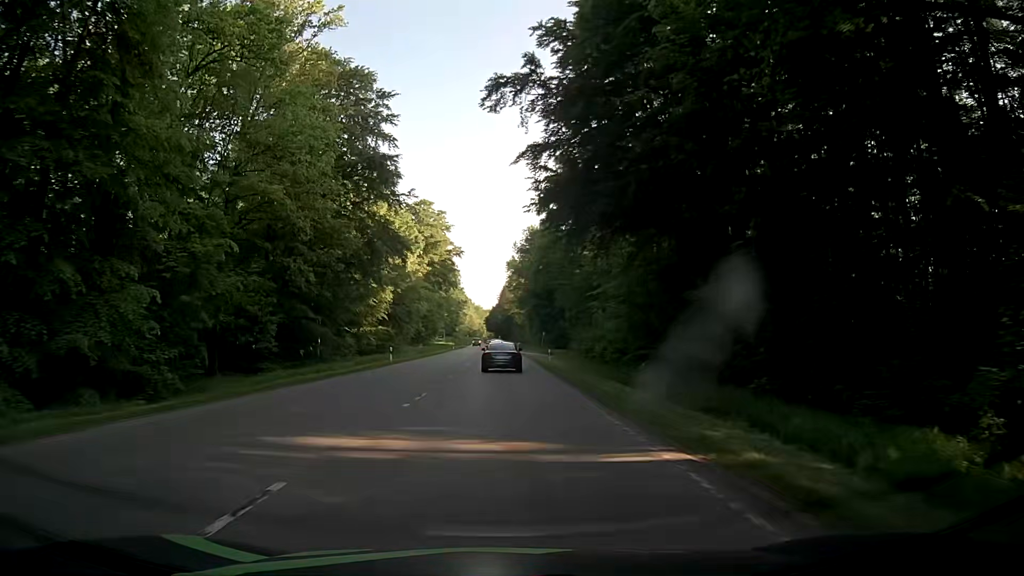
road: secondary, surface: asphalt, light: Day
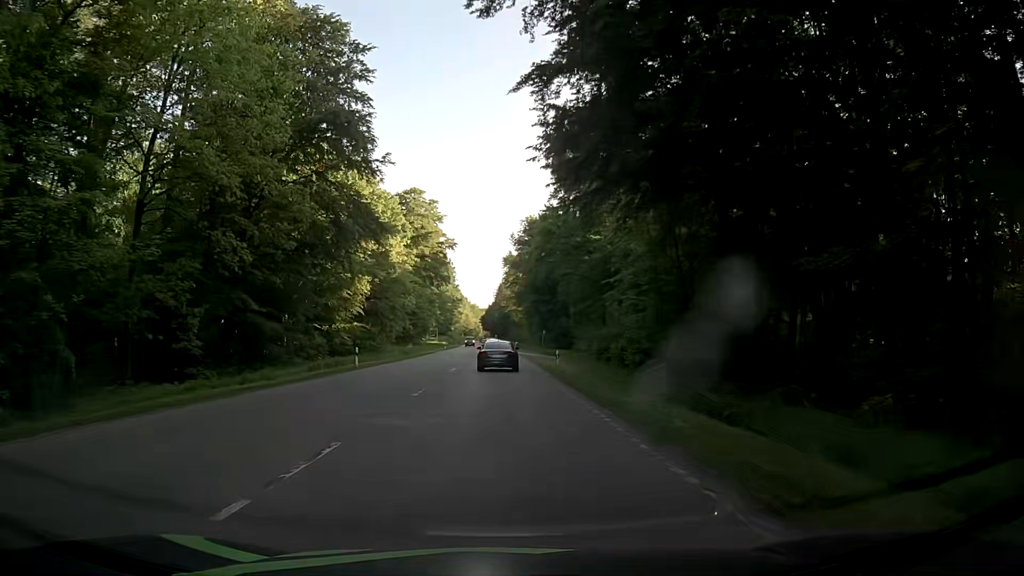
(+0.1, +9.3) m; +3°
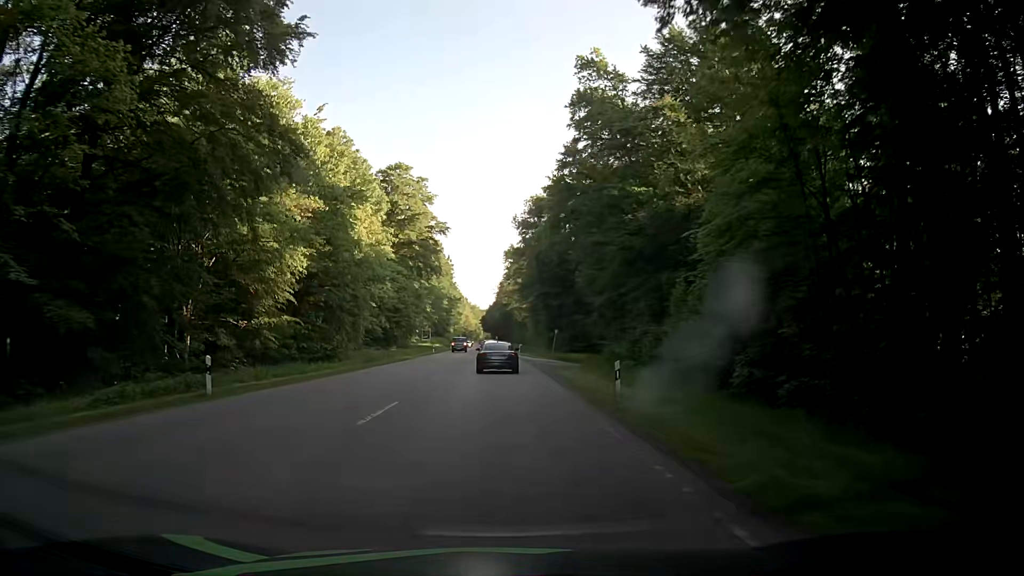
(-0.4, +18.2) m; -2°
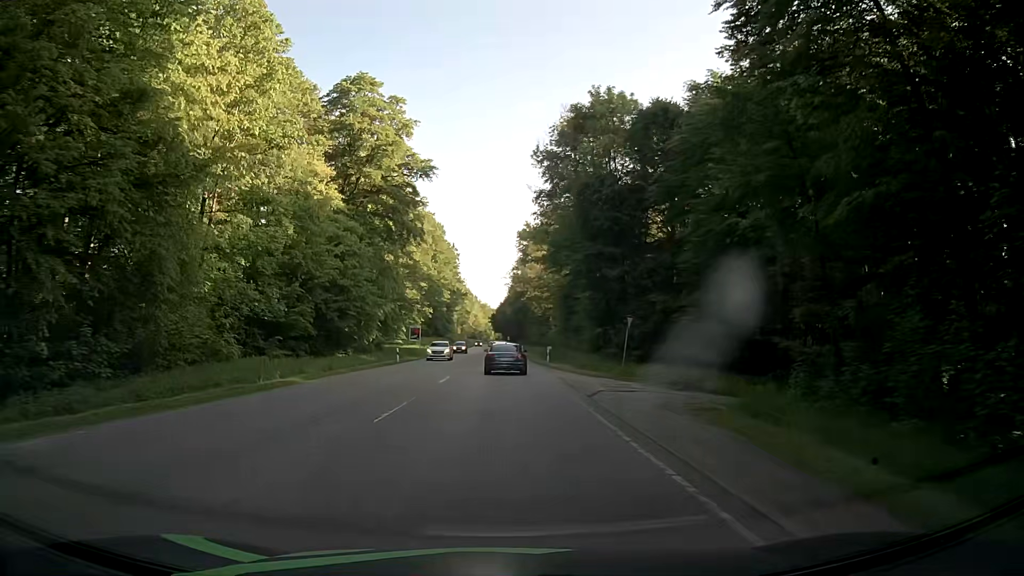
(-0.2, +35.4) m; 0°
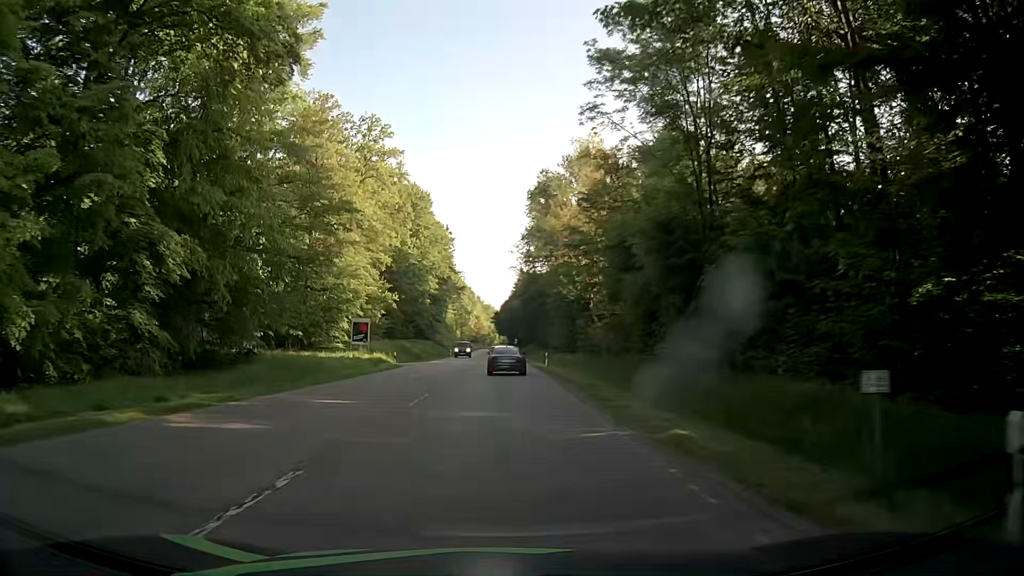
(-0.4, +44.4) m; -1°
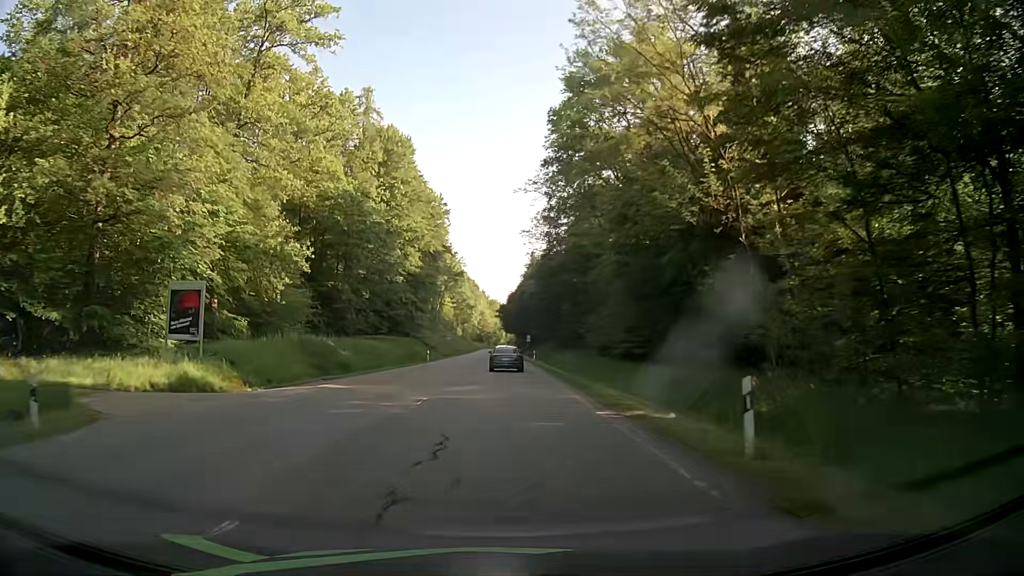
(-0.1, +38.1) m; 0°
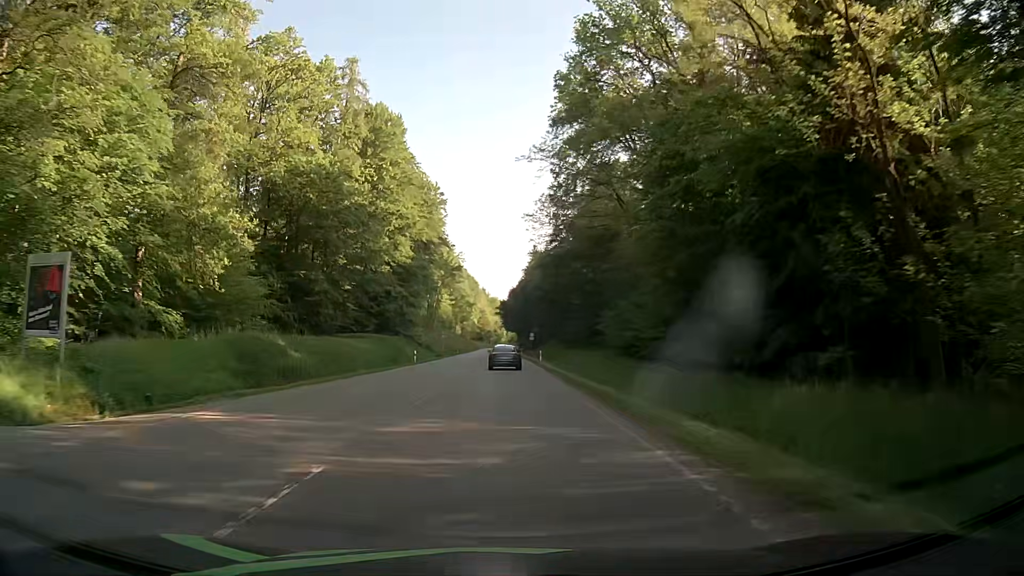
(-0.1, +10.0) m; 0°
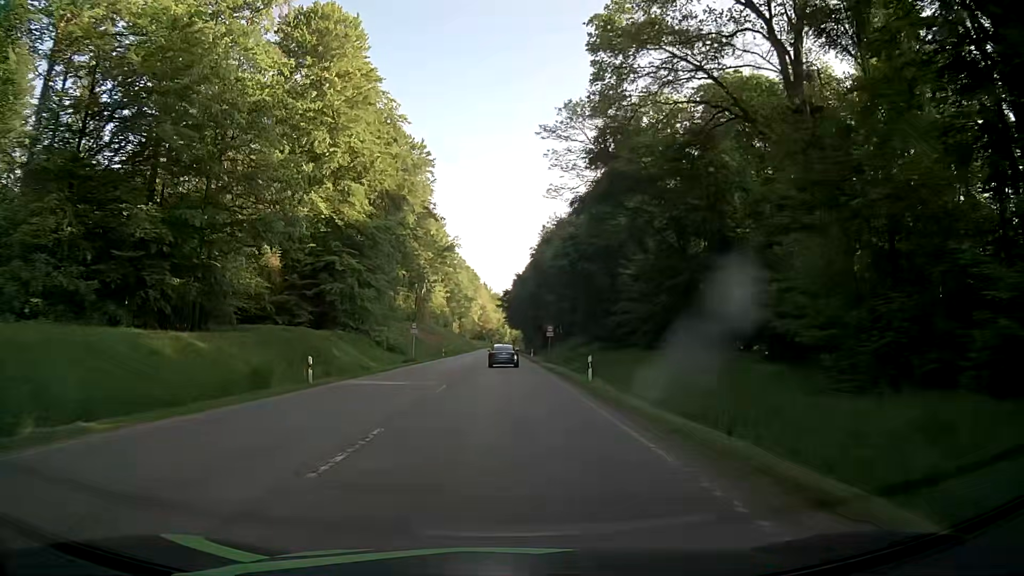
(0.0, +30.8) m; 0°
(0, +10) (0, +20) (0, +30) (0, +40) (0, +50) (0, +60) (0, +70) (-1, +80) (-1, +90) (-1, +100) m
